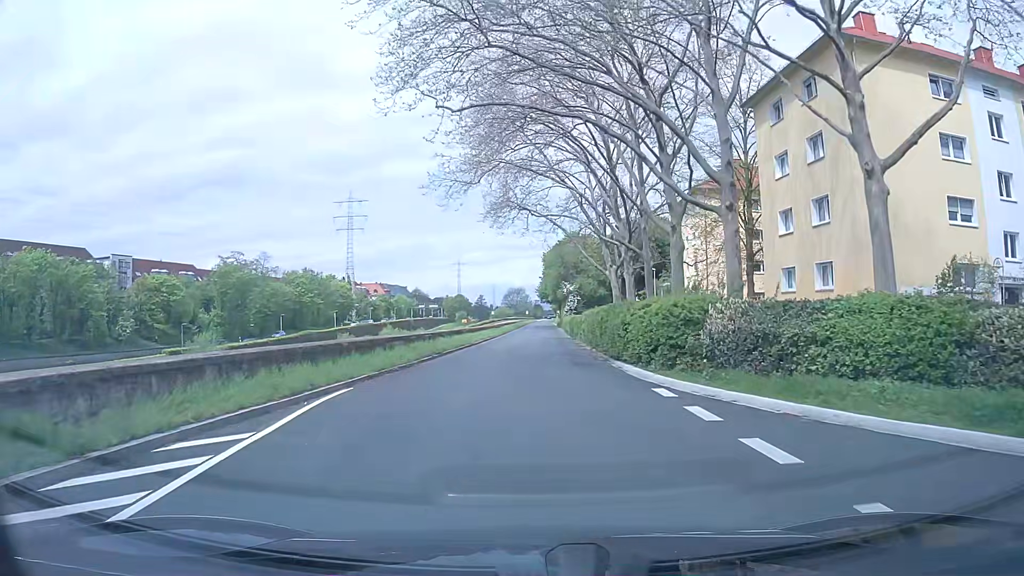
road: trunk_link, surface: asphalt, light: Day
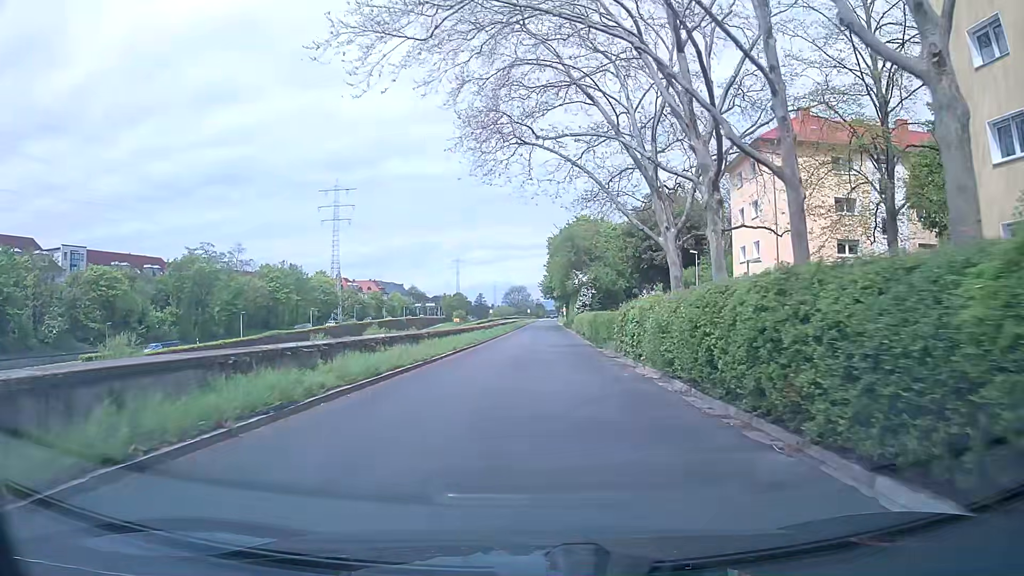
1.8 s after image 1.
(0.0, +17.5) m; 0°
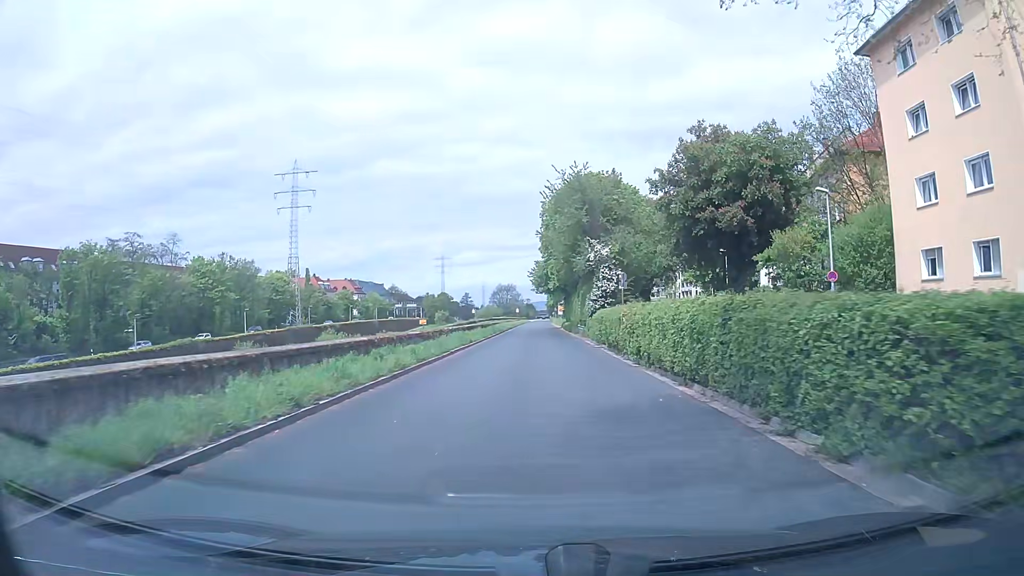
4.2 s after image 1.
(+0.2, +26.6) m; +1°
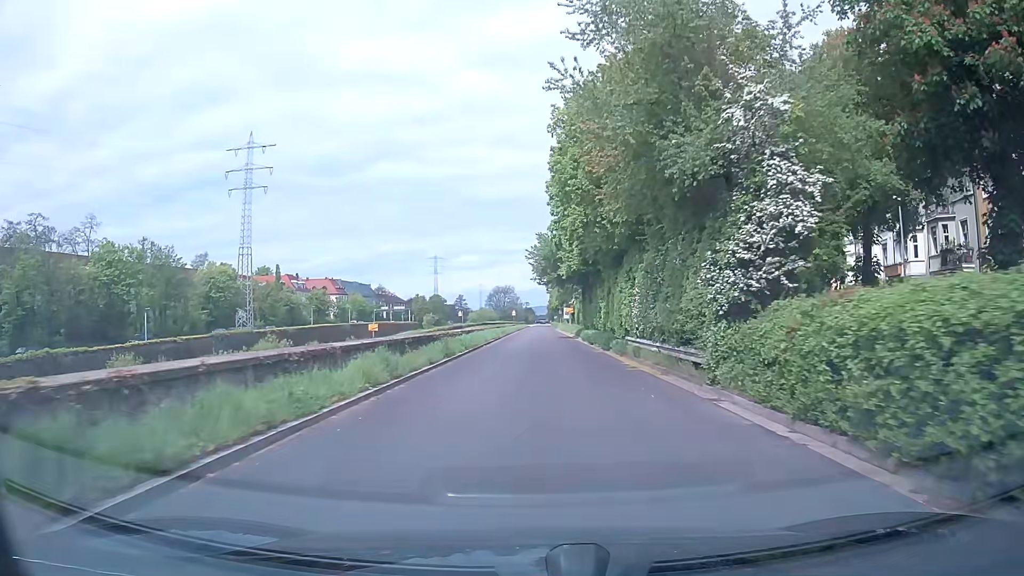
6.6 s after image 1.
(-0.1, +28.7) m; 0°
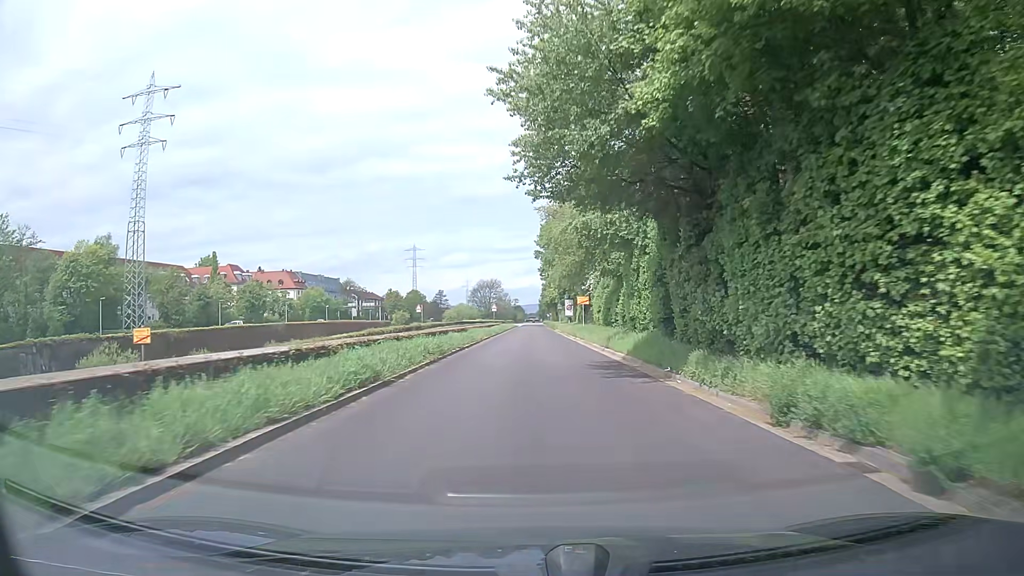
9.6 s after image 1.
(+0.4, +38.0) m; +1°
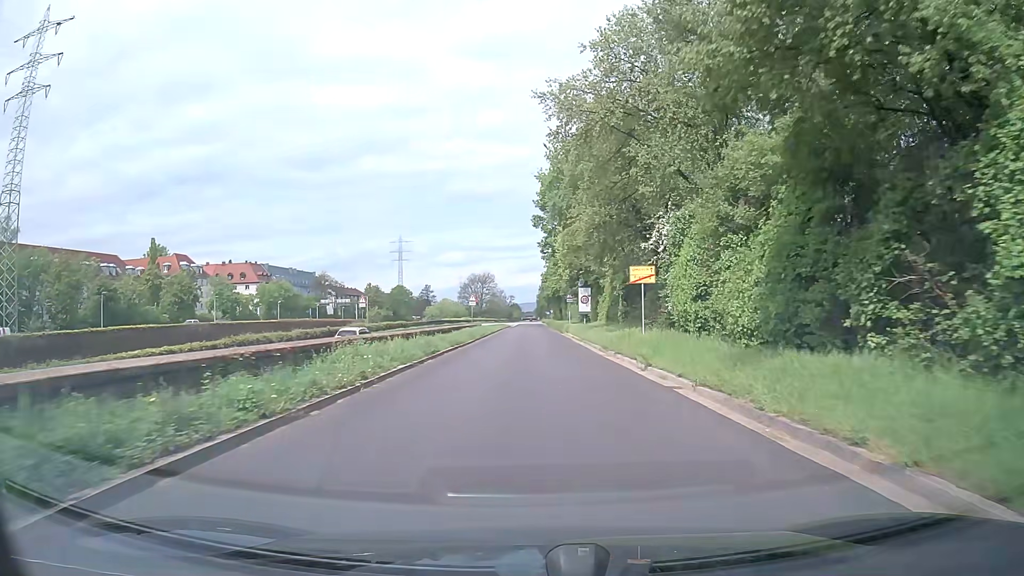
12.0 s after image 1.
(0.0, +29.8) m; +1°
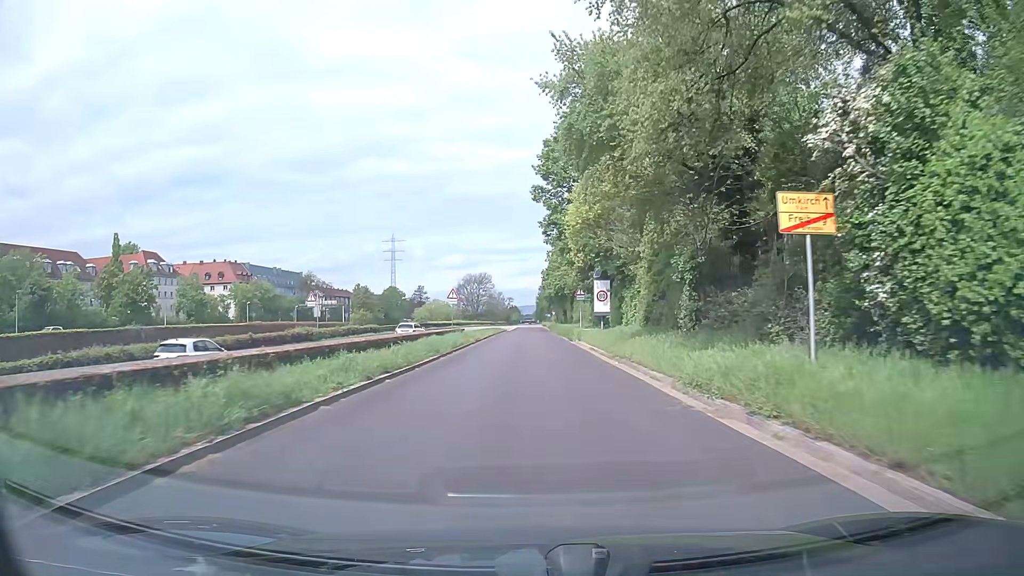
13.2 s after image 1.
(-0.1, +15.0) m; 0°
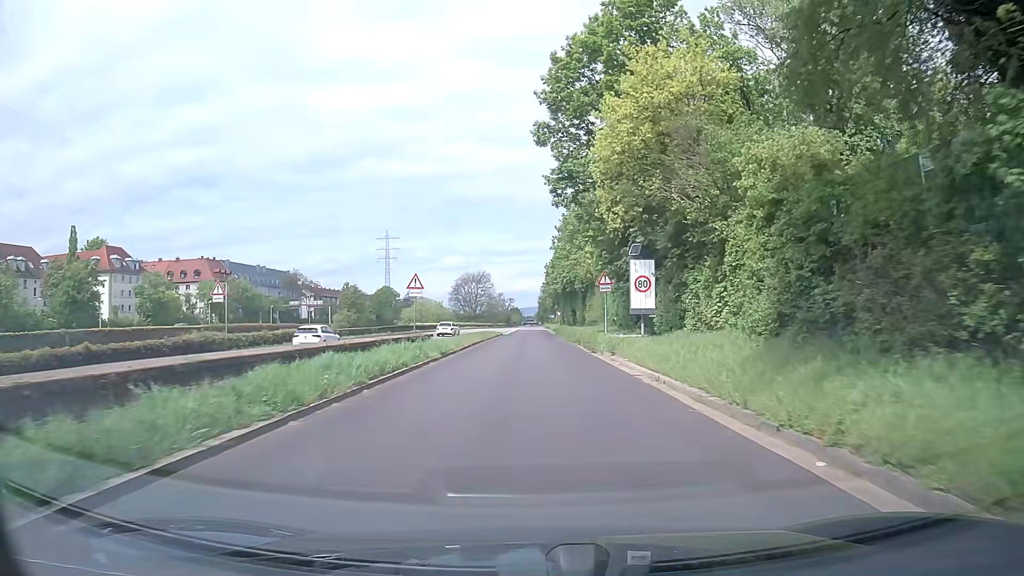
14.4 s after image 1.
(0.0, +15.8) m; 0°
(0, +10) (0, +20) (0, +30) (0, +40) (0, +50) (0, +60) (0, +70) (0, +80) (0, +90) (0, +100) m
